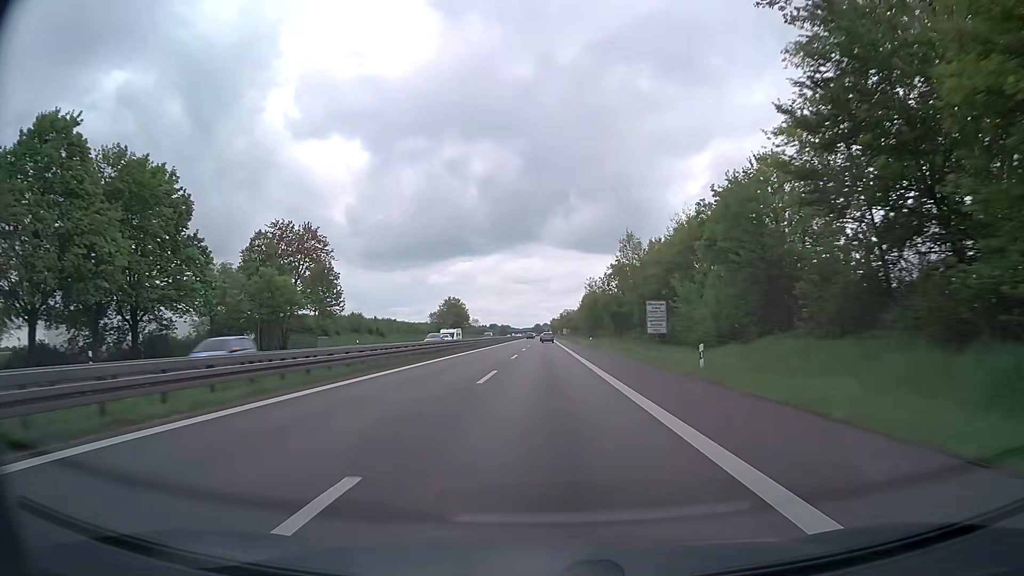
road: trunk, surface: asphalt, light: Day
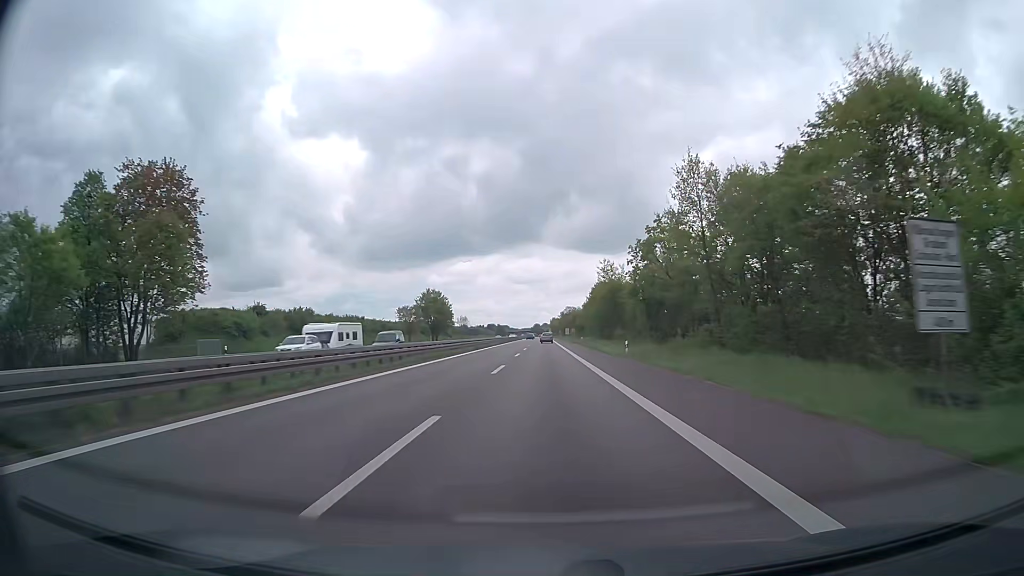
(0.0, +31.4) m; 0°
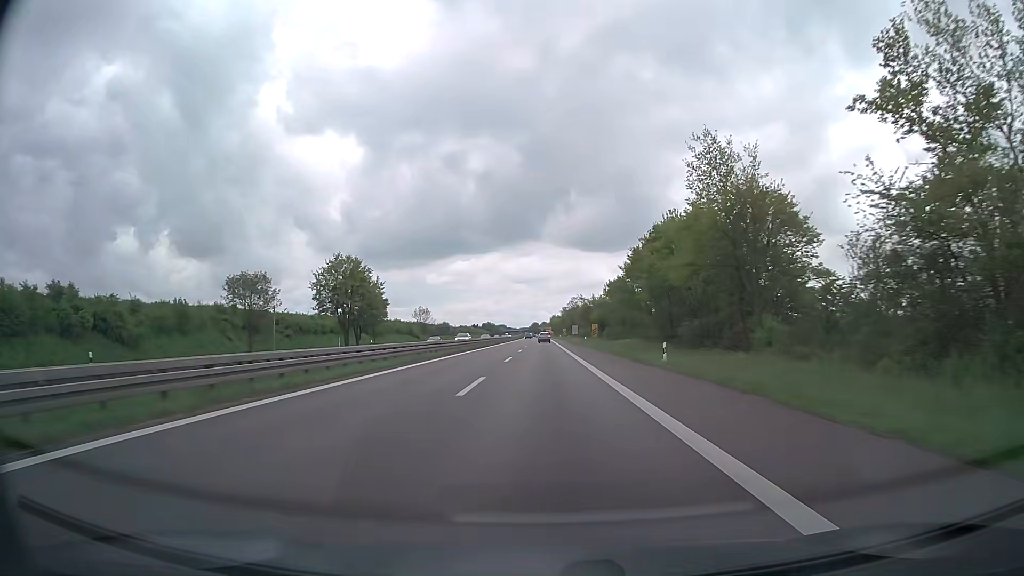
(0.0, +62.7) m; 0°
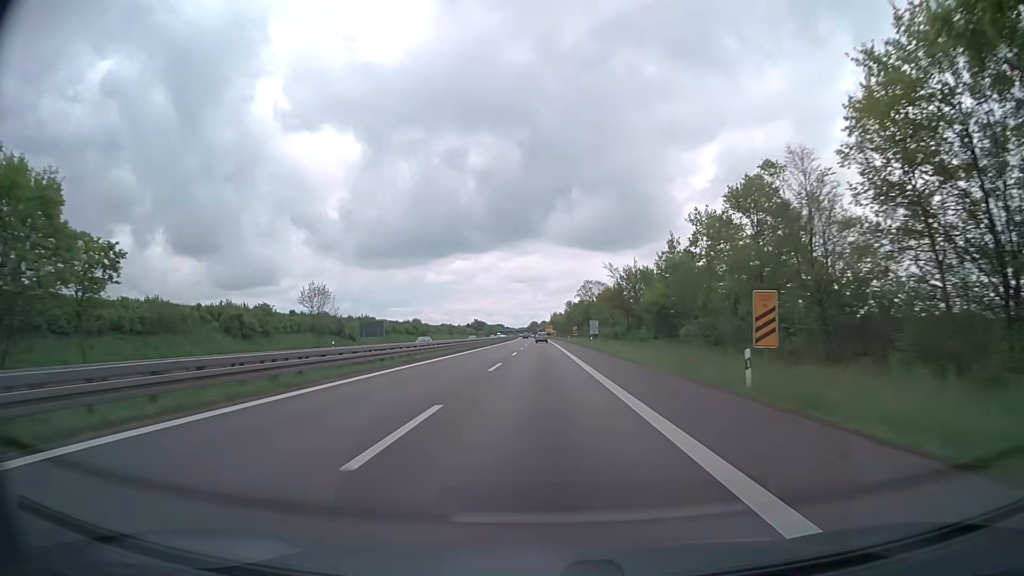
(+0.3, +62.2) m; +1°
(0, +10) (0, +20) (0, +30) (0, +40) (0, +50) (0, +60) (0, +70) (-1, +80) (-1, +90) (-1, +100) m
